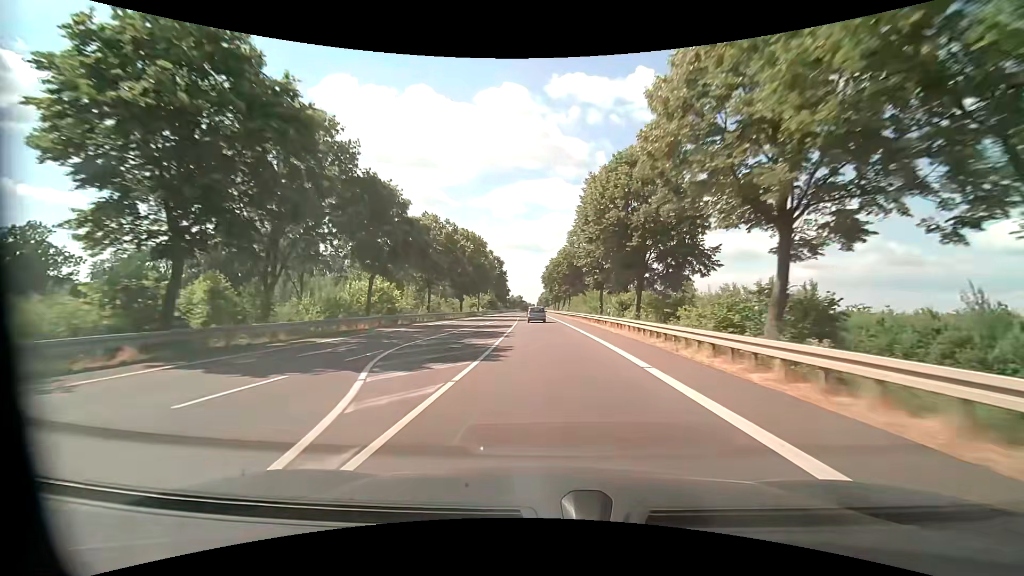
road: primary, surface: asphalt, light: Day
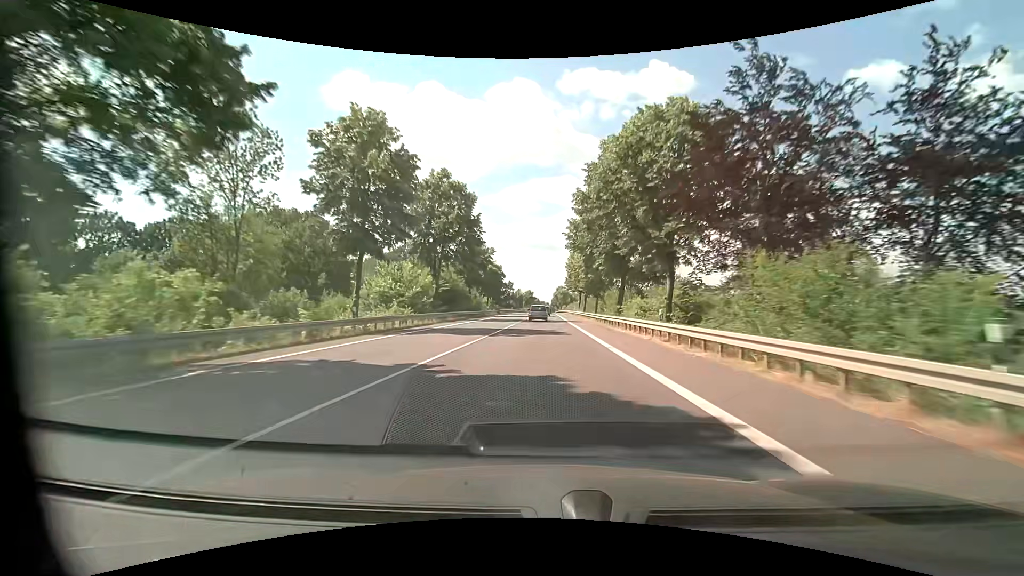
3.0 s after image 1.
(-1.6, +67.1) m; -2°
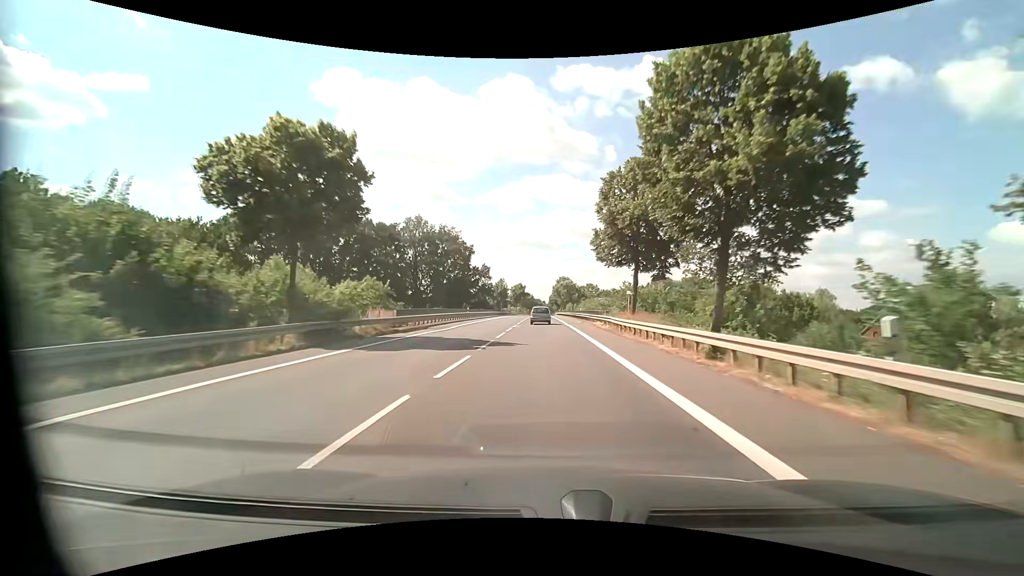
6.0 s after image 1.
(+0.3, +66.2) m; 0°
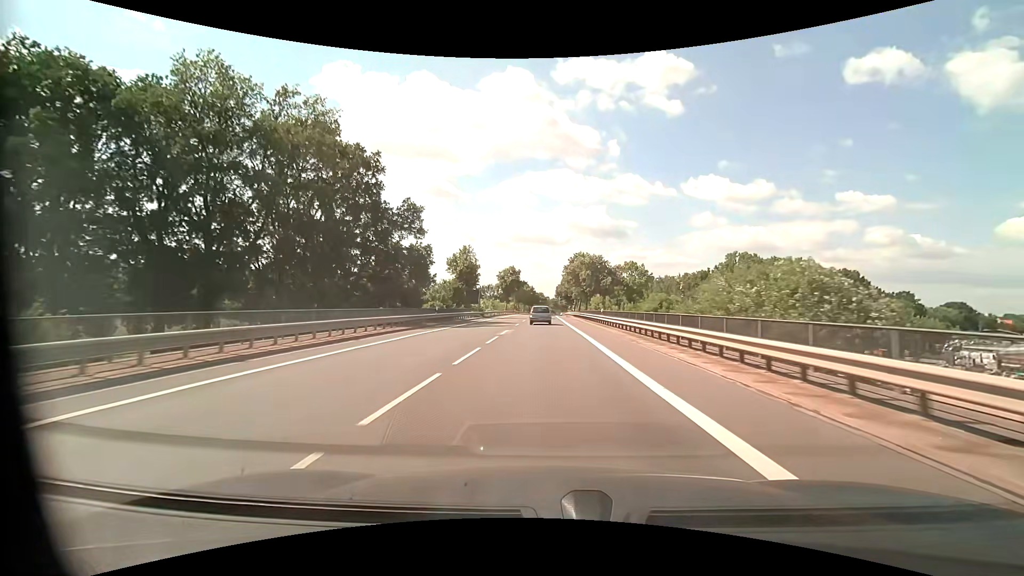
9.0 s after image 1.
(+0.1, +64.0) m; 0°
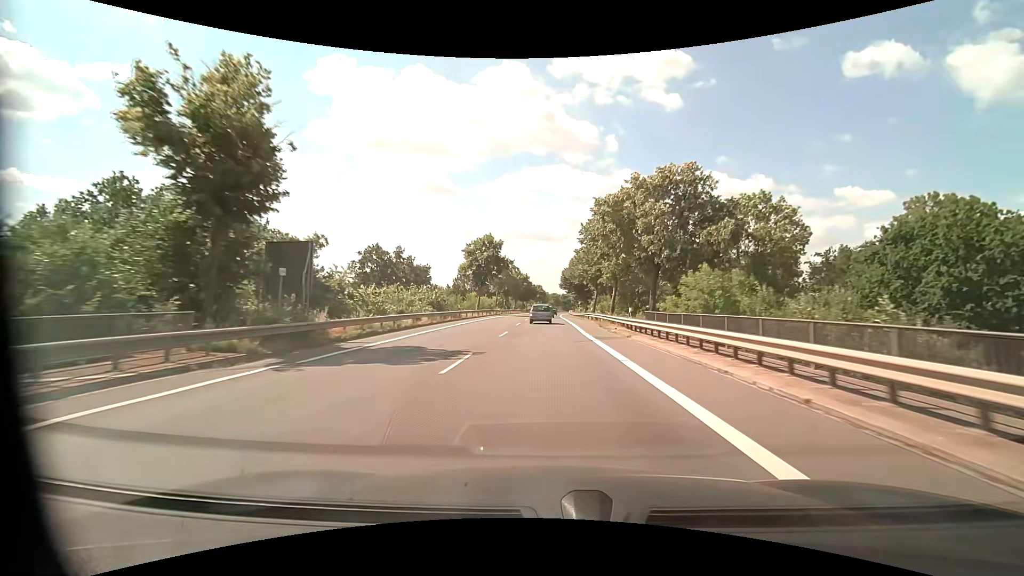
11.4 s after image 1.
(0.0, +50.2) m; 0°
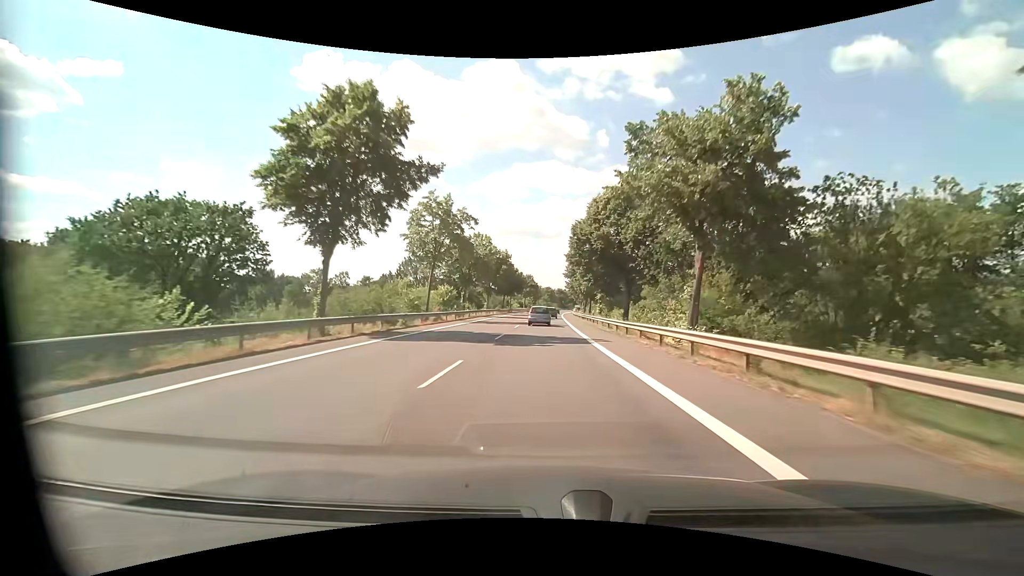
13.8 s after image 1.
(+0.3, +49.7) m; +1°
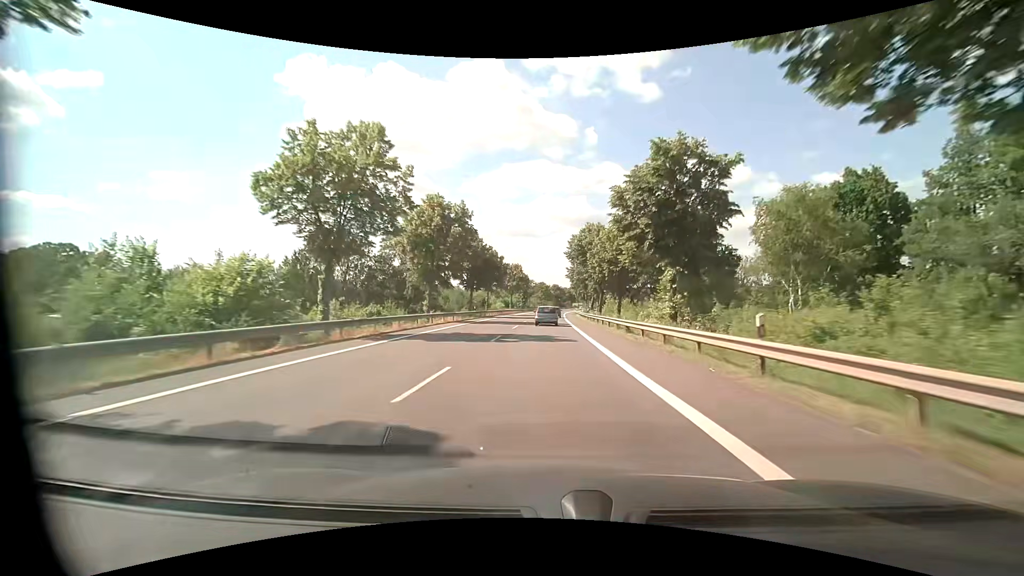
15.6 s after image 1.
(+0.4, +37.2) m; +1°
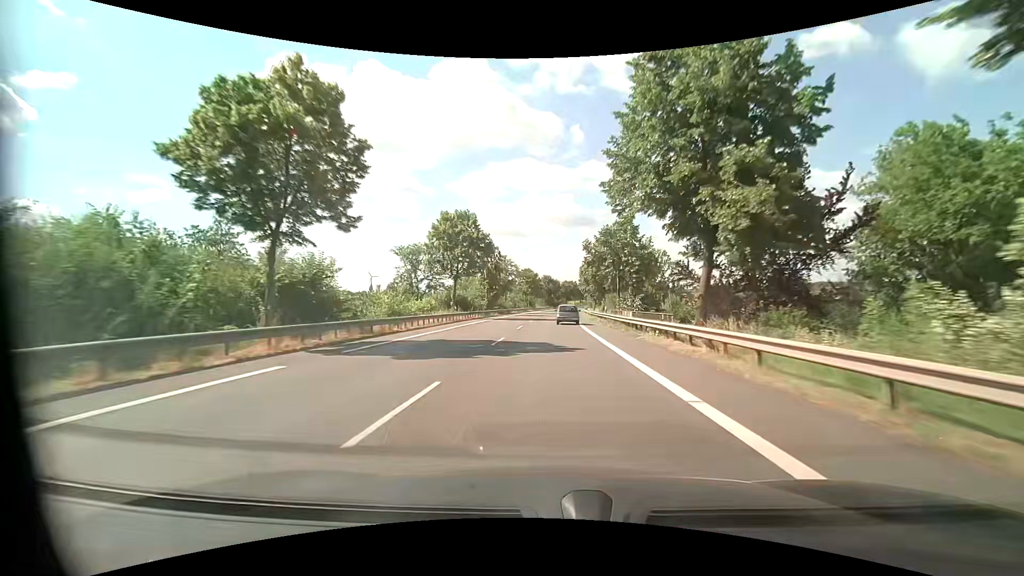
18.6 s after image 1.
(+0.4, +62.2) m; +1°
(0, +10) (0, +20) (0, +30) (0, +40) (+1, +50) (+1, +60) (+2, +70) (+2, +80) (+3, +90) (+3, +100) m
